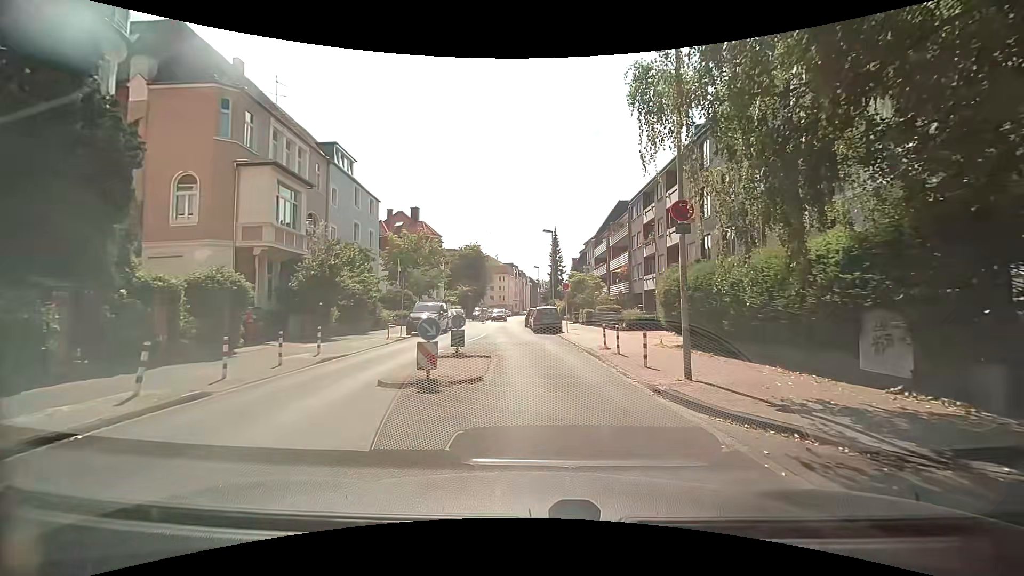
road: residential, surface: asphalt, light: Day
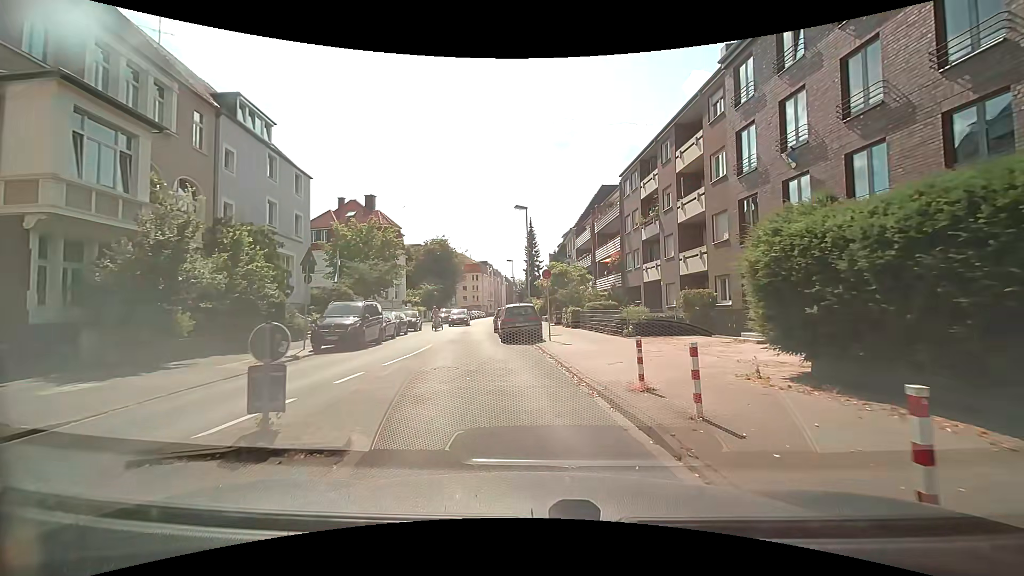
(+0.4, +9.2) m; +3°
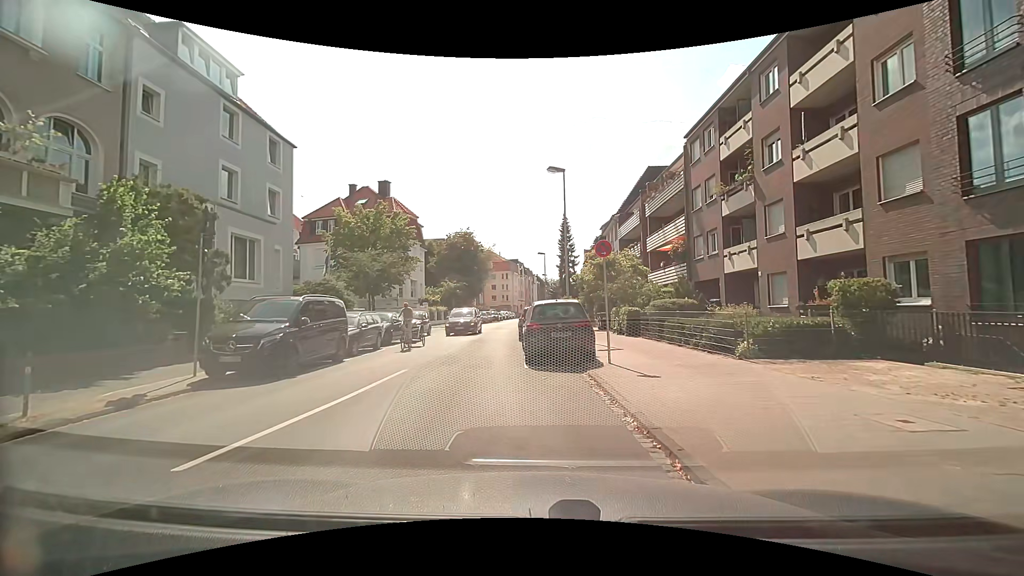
(-0.2, +8.2) m; -5°
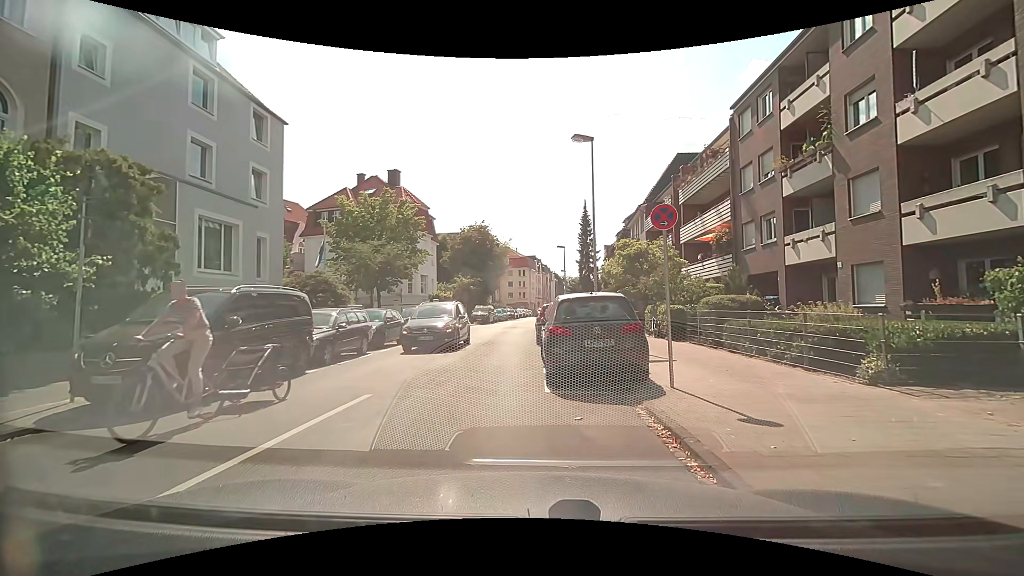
(+0.1, +3.6) m; 0°
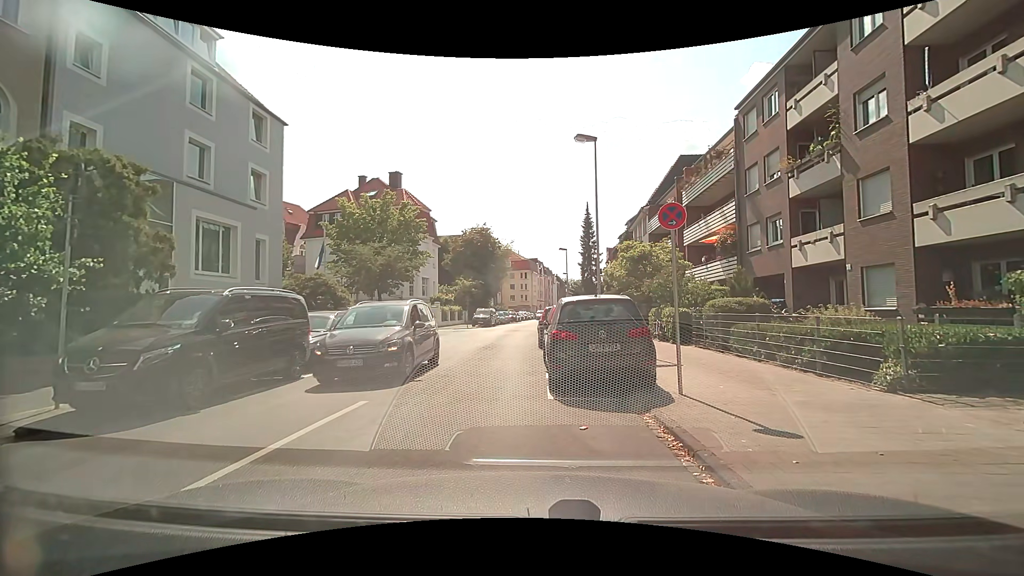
(0.0, +0.4) m; 0°
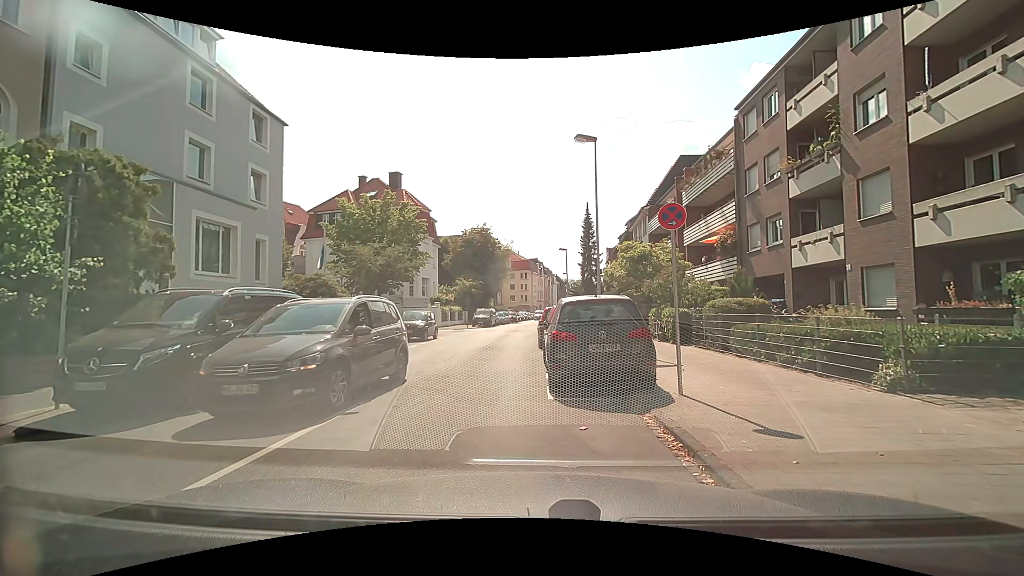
(0.0, 0.0) m; 0°
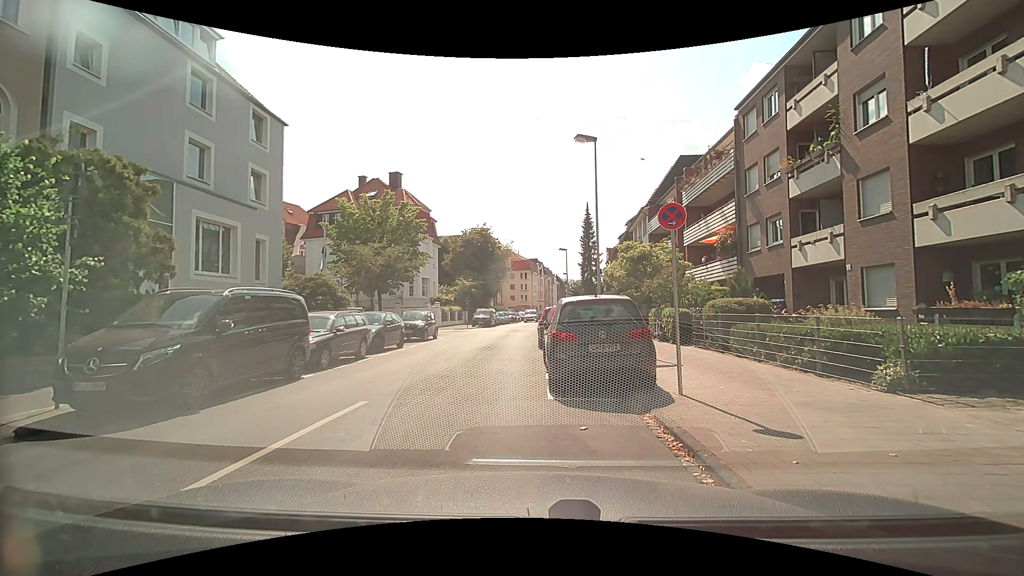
(0.0, 0.0) m; 0°
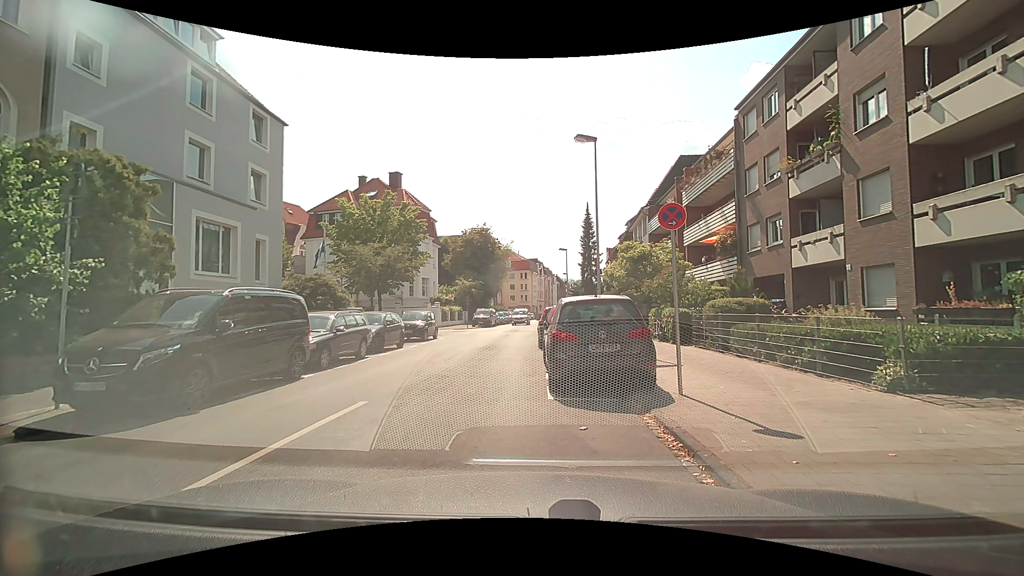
(0.0, 0.0) m; 0°
